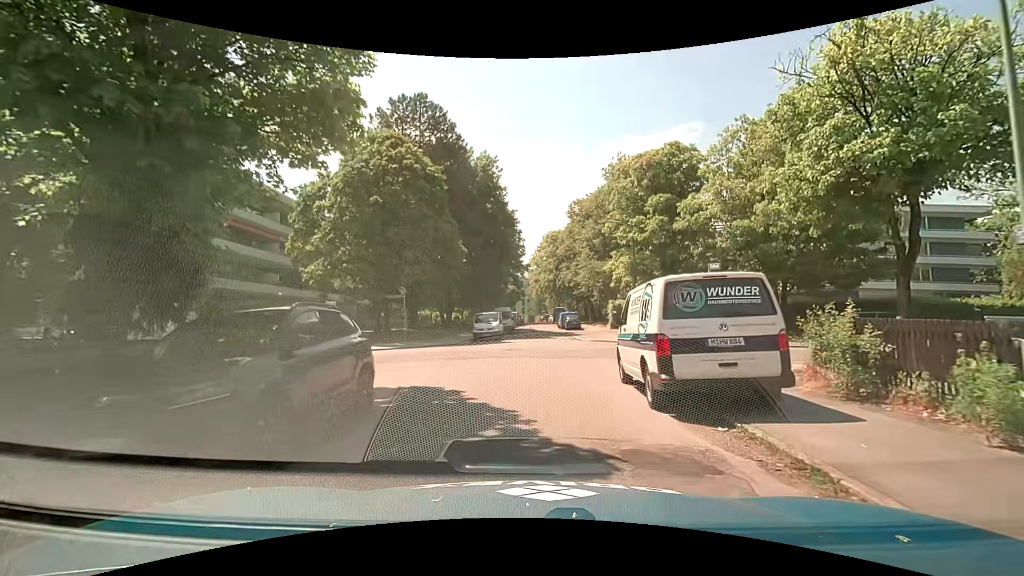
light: Day
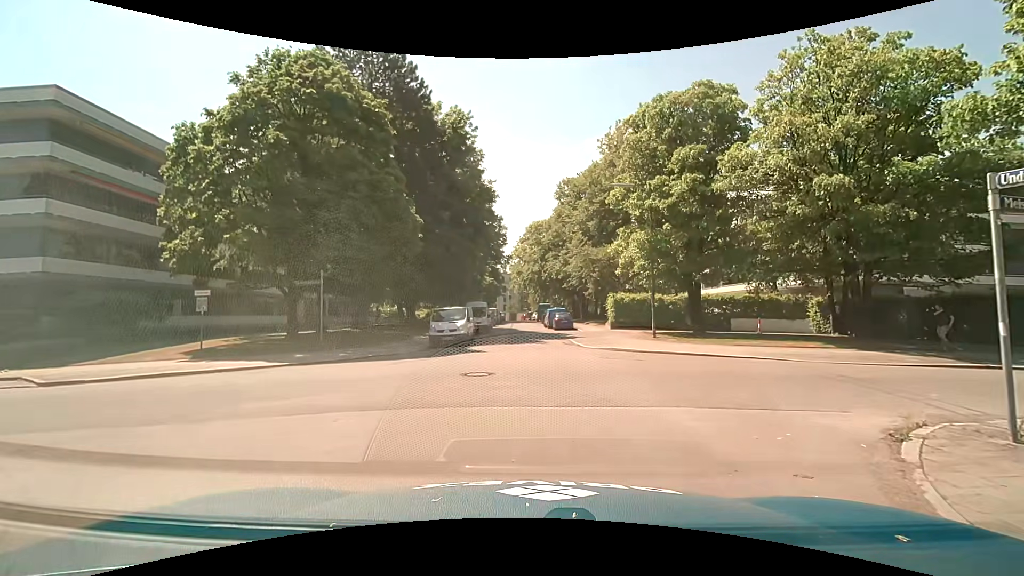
(-0.3, +9.6) m; 0°
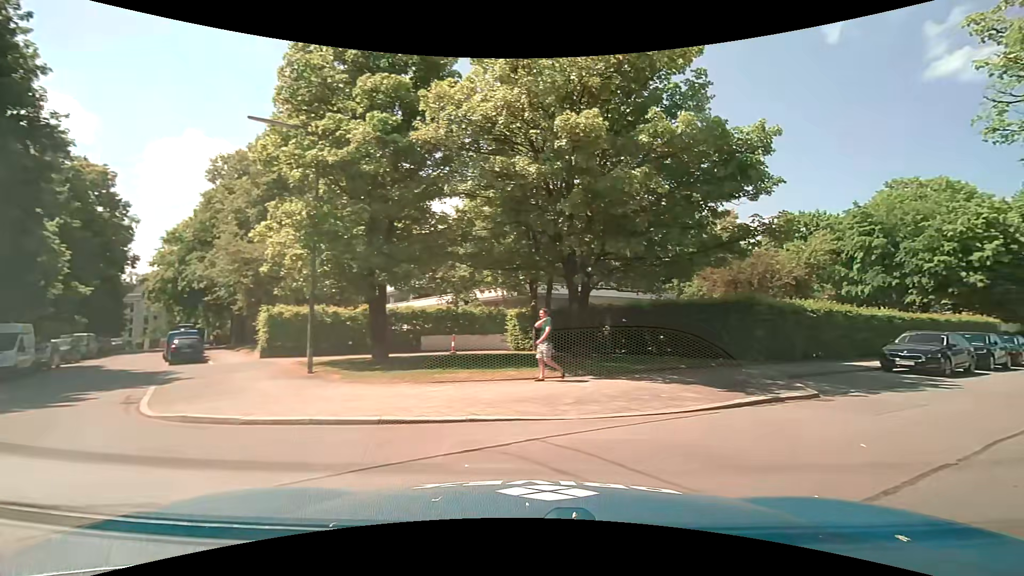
(+2.4, +9.7) m; +36°
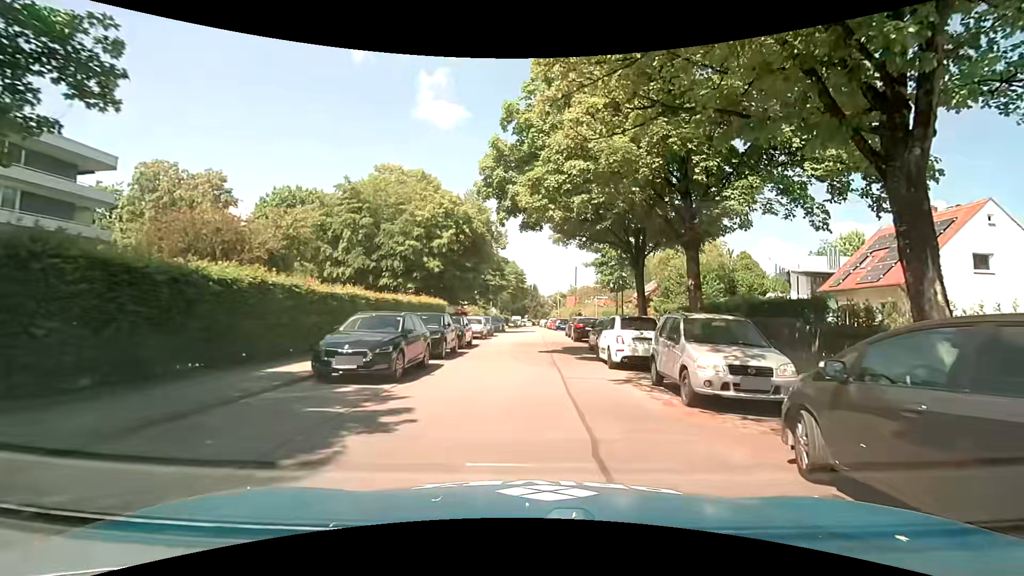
(+5.3, +9.6) m; +51°
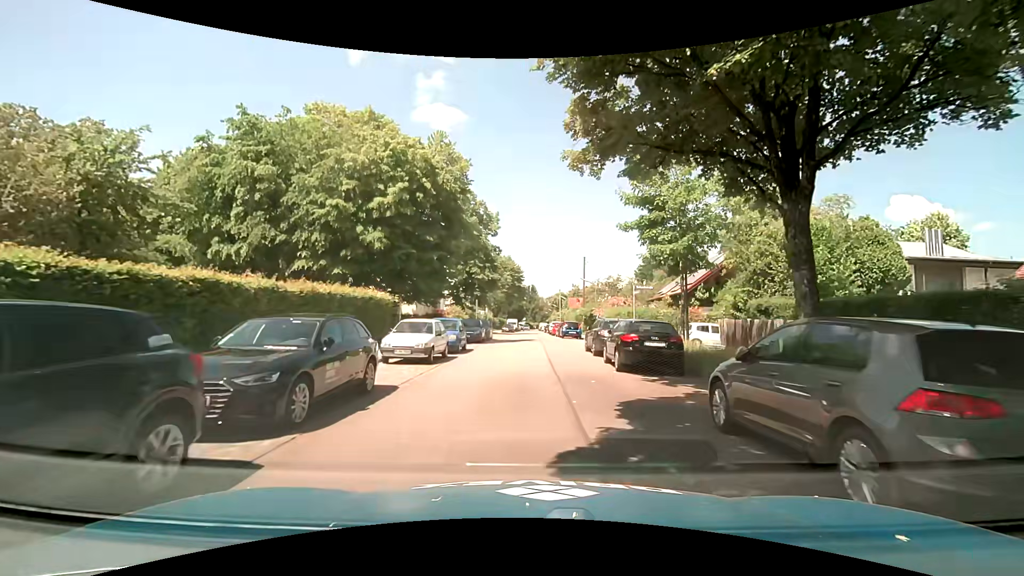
(-0.2, +15.1) m; 0°
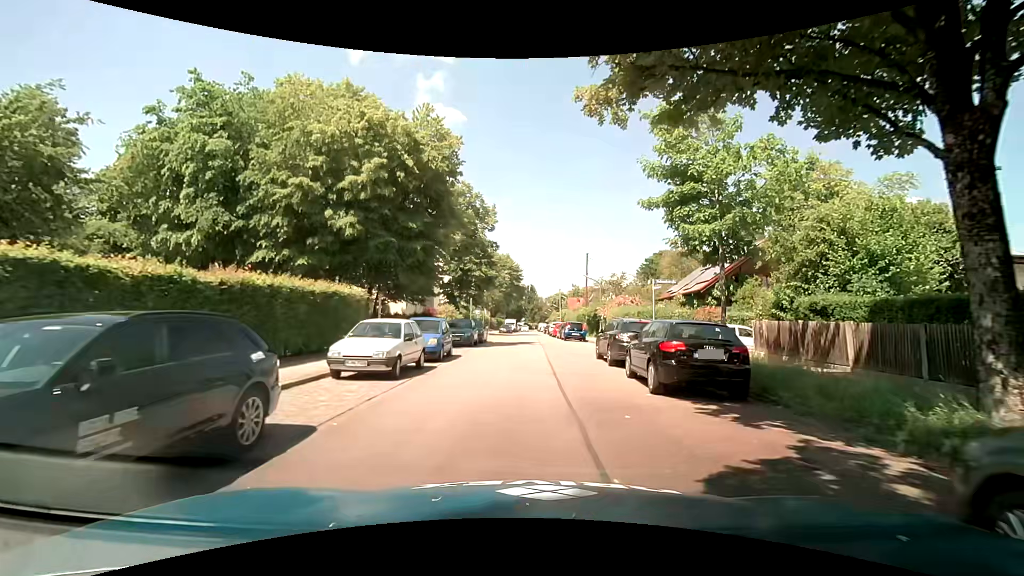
(-0.1, +3.9) m; 0°
